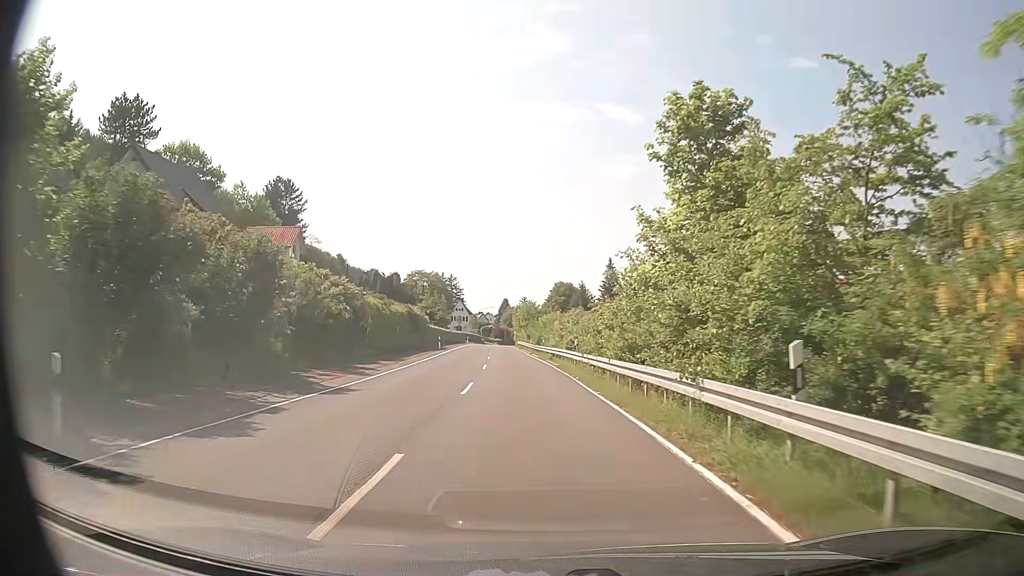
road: secondary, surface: asphalt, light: Day
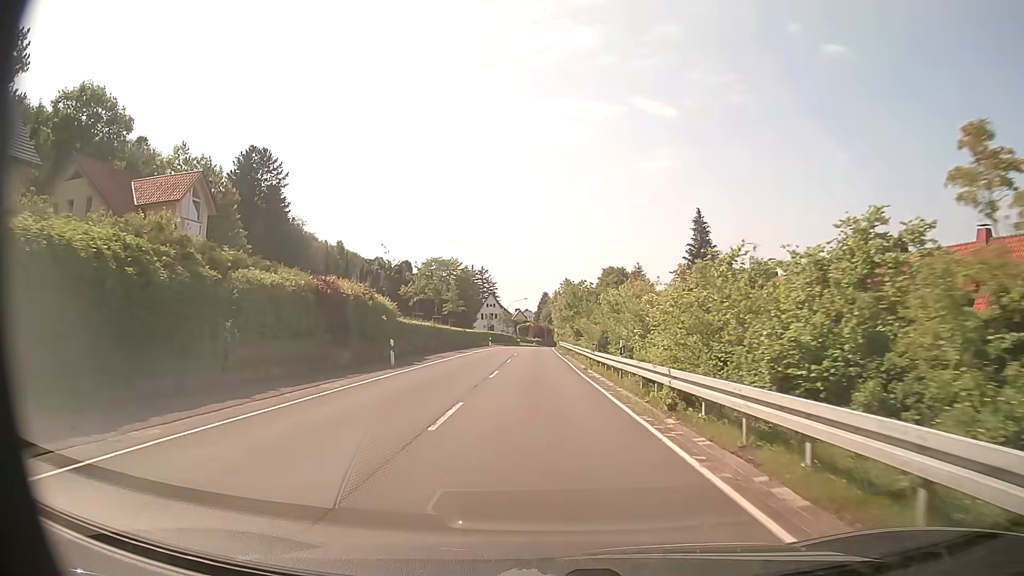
(-0.9, +30.4) m; -3°
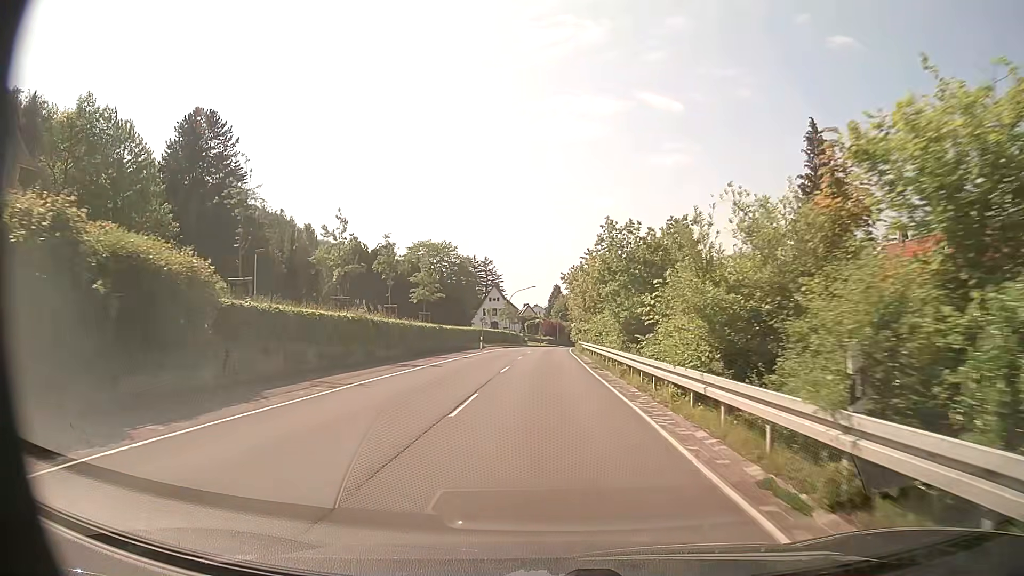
(-0.2, +22.9) m; -1°
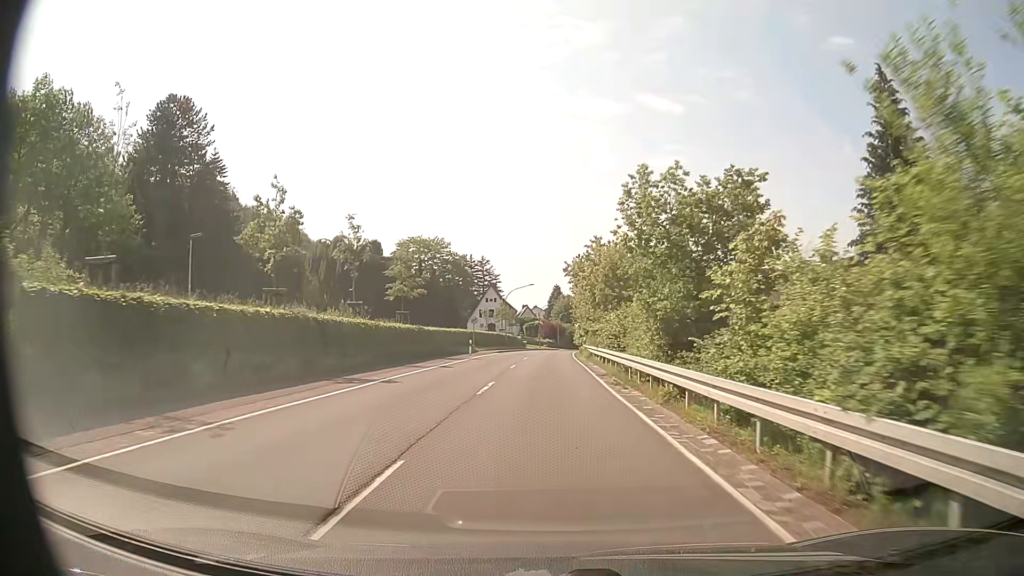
(0.0, +7.7) m; 0°
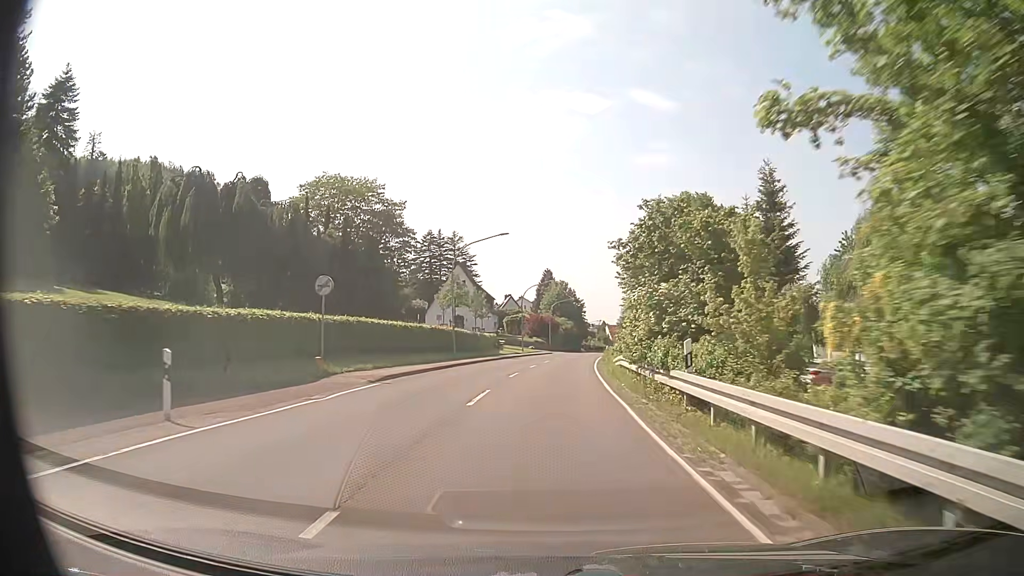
(+0.3, +38.3) m; +1°
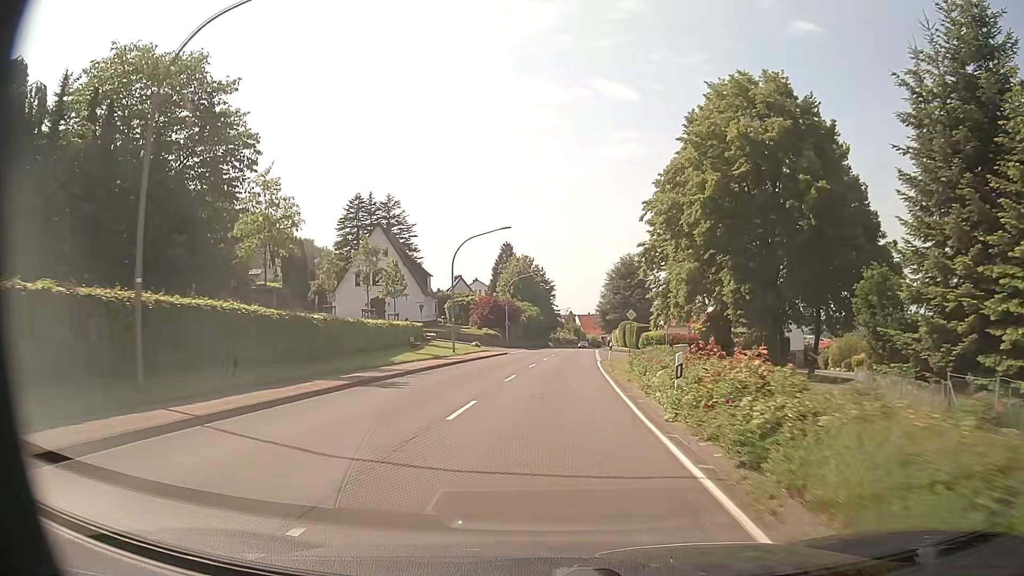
(+1.1, +30.7) m; +3°
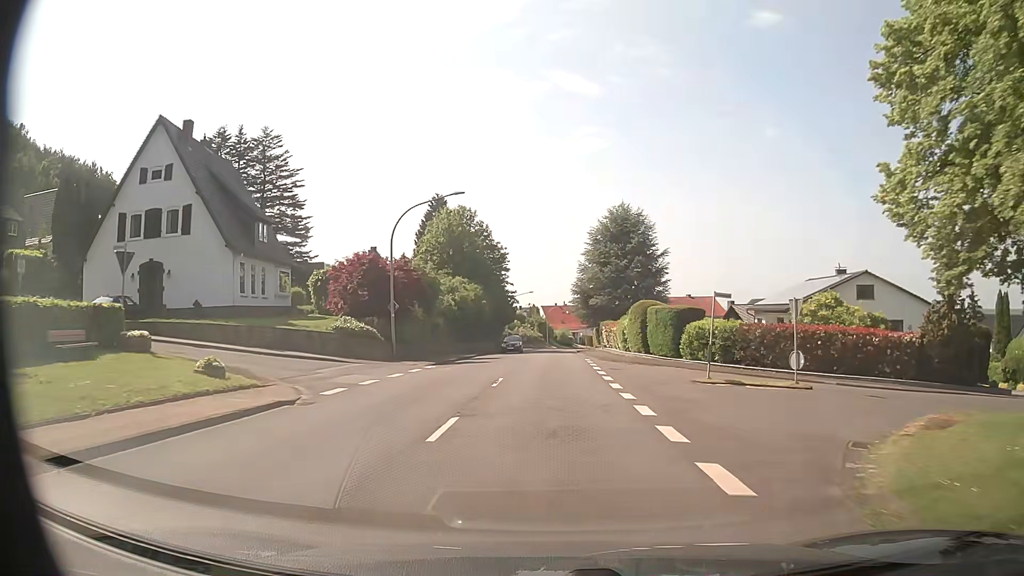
(+1.4, +38.4) m; +2°
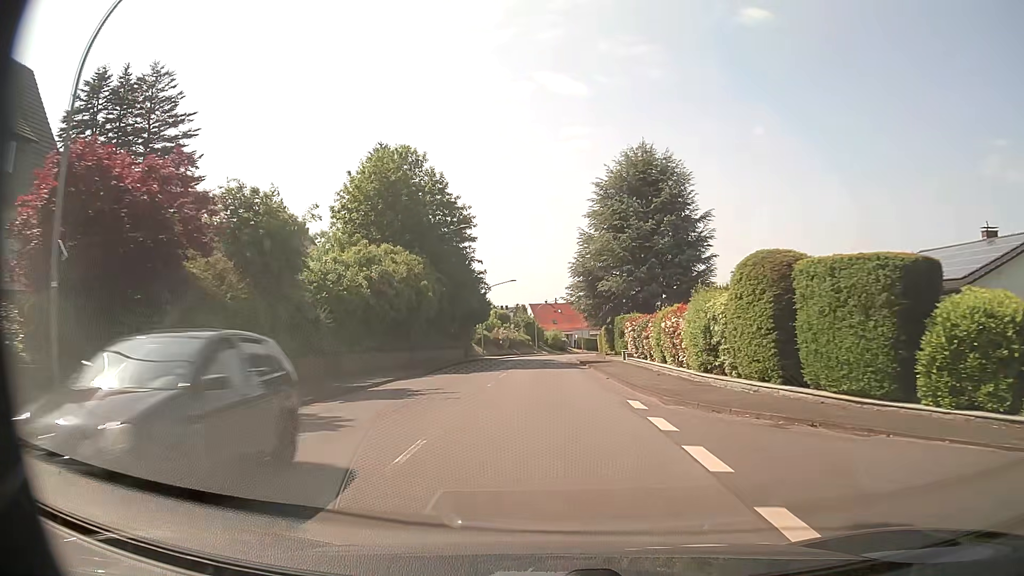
(+0.7, +23.0) m; +2°
(0, +10) (0, +20) (0, +30) (0, +40) (0, +50) (+1, +60) (+2, +70) (+3, +80) (+5, +90) (+7, +100) m
